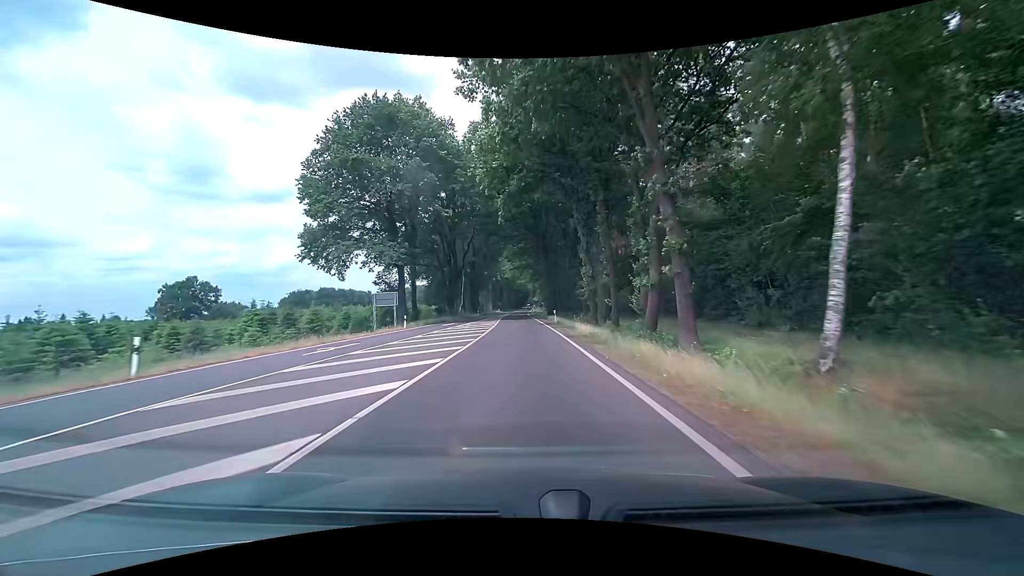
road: primary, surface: asphalt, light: Day
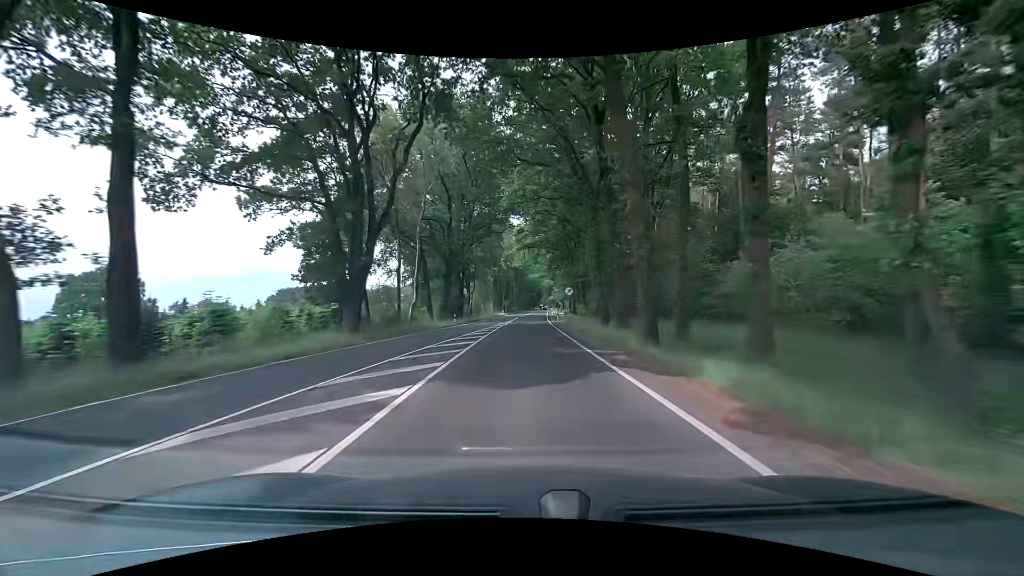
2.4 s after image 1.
(-0.2, +43.0) m; -1°
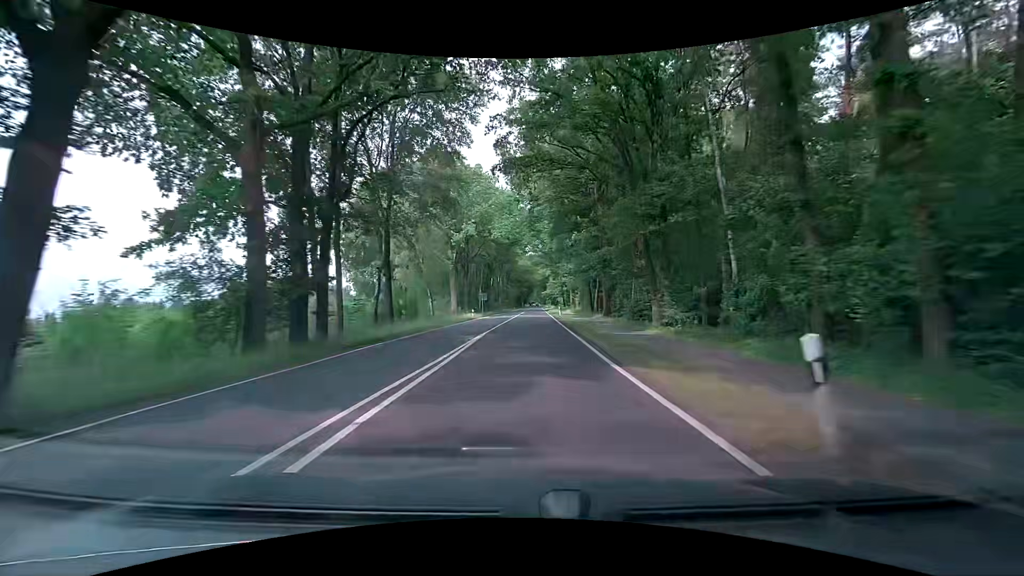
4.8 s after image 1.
(+0.2, +42.9) m; +1°
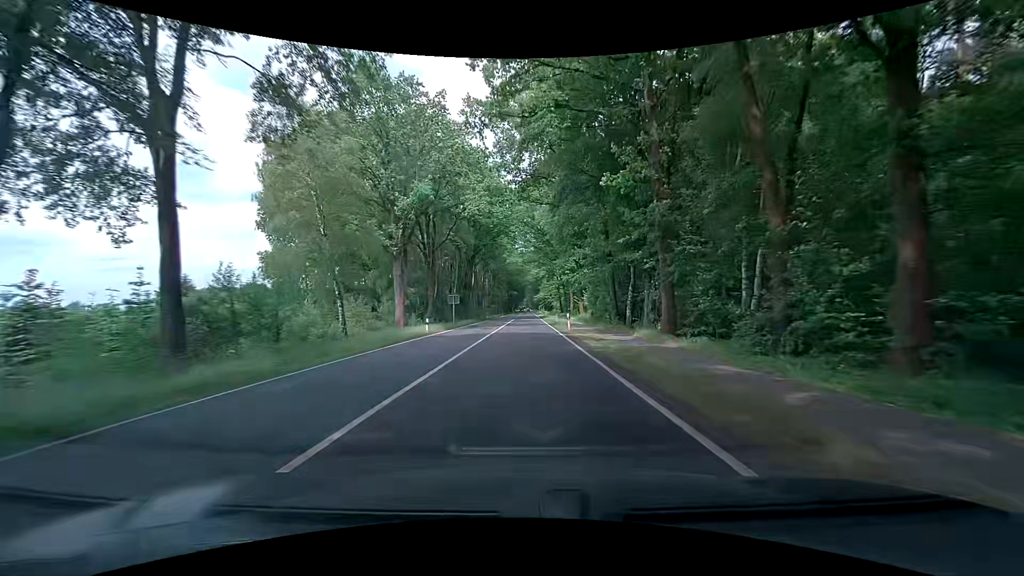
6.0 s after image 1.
(+0.1, +21.7) m; +1°
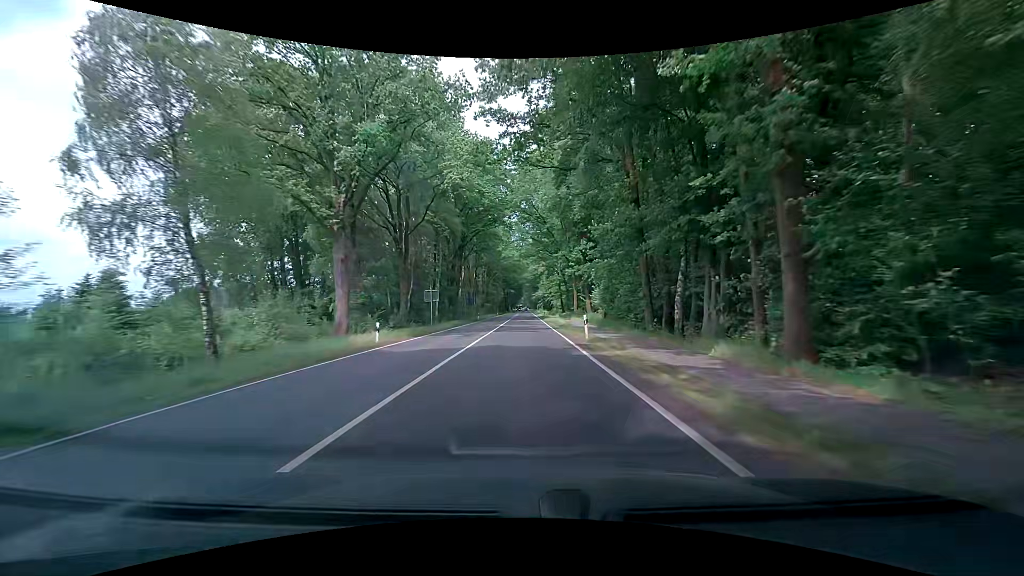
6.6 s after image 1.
(+0.1, +11.2) m; 0°
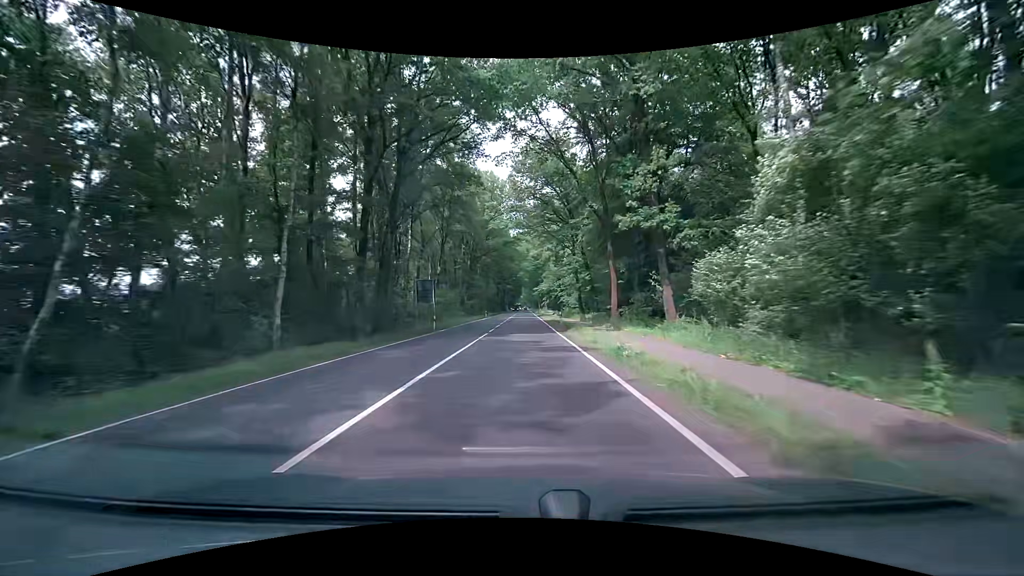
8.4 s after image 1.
(+0.6, +35.5) m; +2°
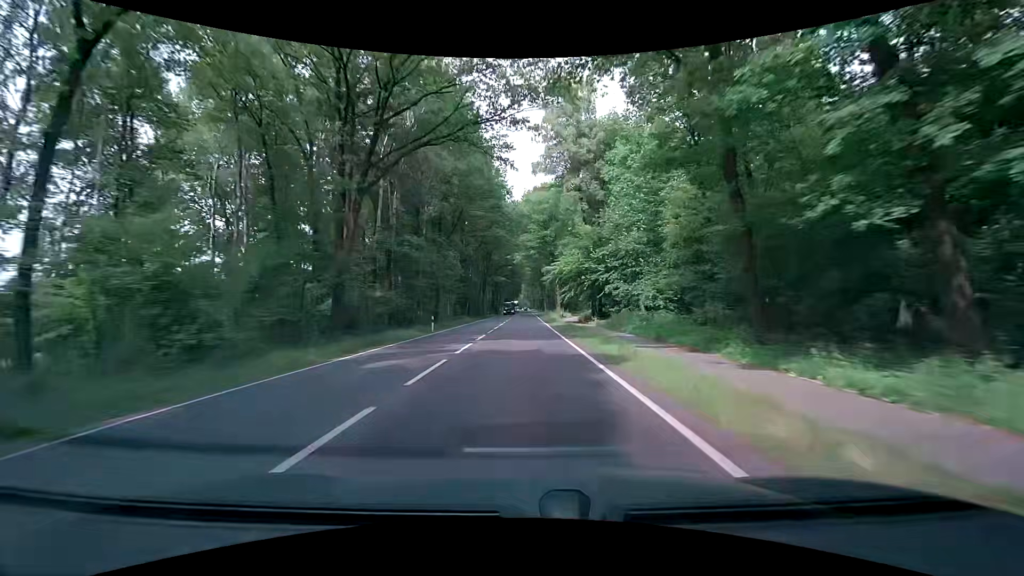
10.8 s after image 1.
(-0.6, +51.3) m; -1°
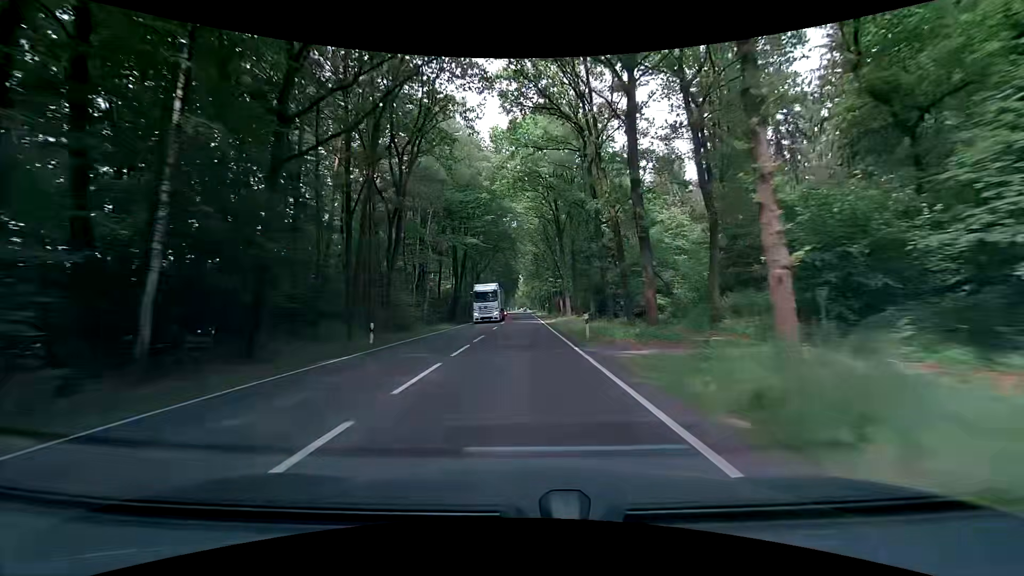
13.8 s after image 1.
(+0.1, +70.0) m; 0°
(0, +10) (0, +20) (0, +30) (0, +40) (0, +50) (0, +60) (0, +70) (0, +80) (0, +90) (0, +100) m
